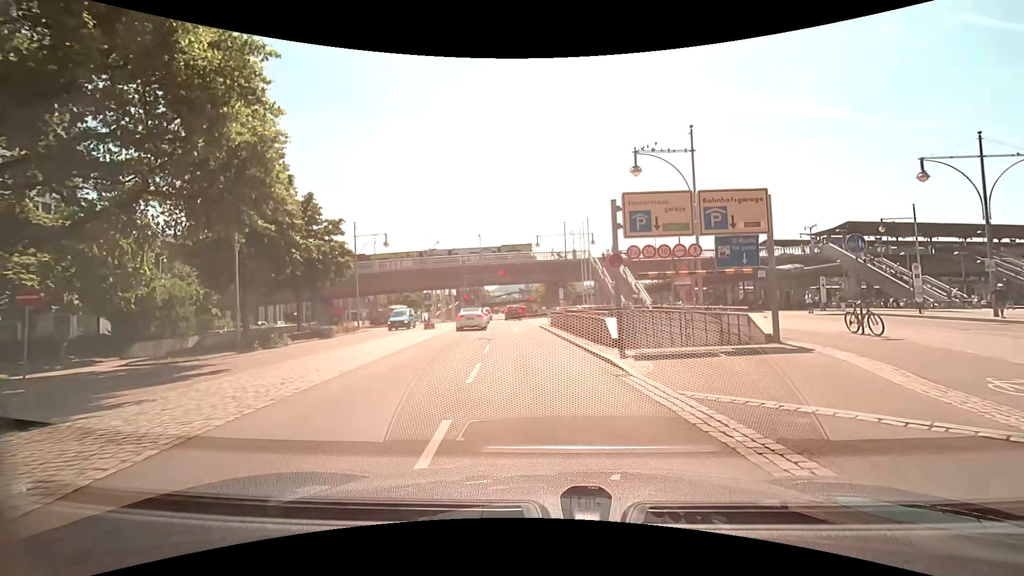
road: primary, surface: asphalt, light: Day
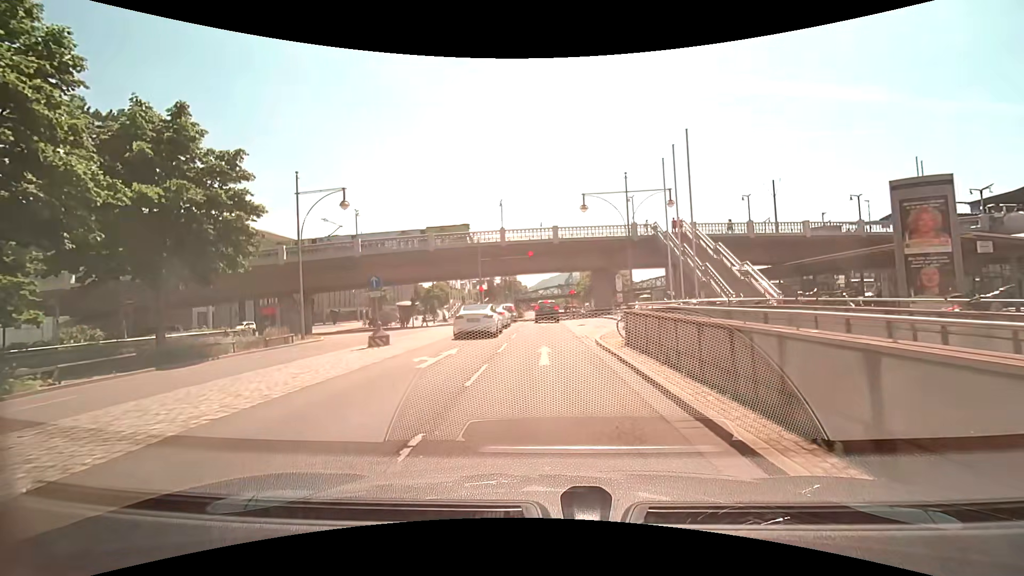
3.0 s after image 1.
(-0.7, +18.9) m; -5°
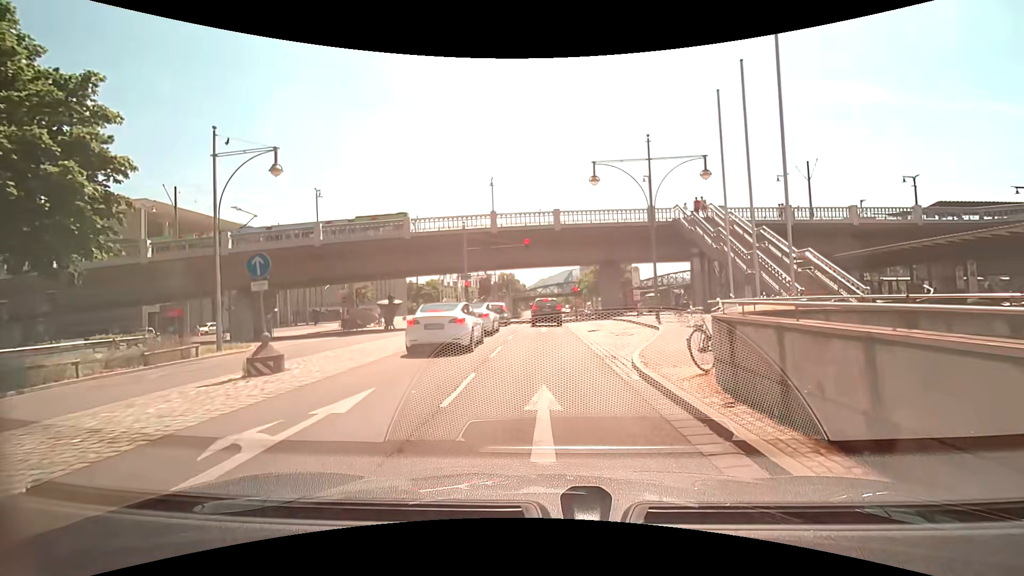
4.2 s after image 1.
(0.0, +7.8) m; 0°
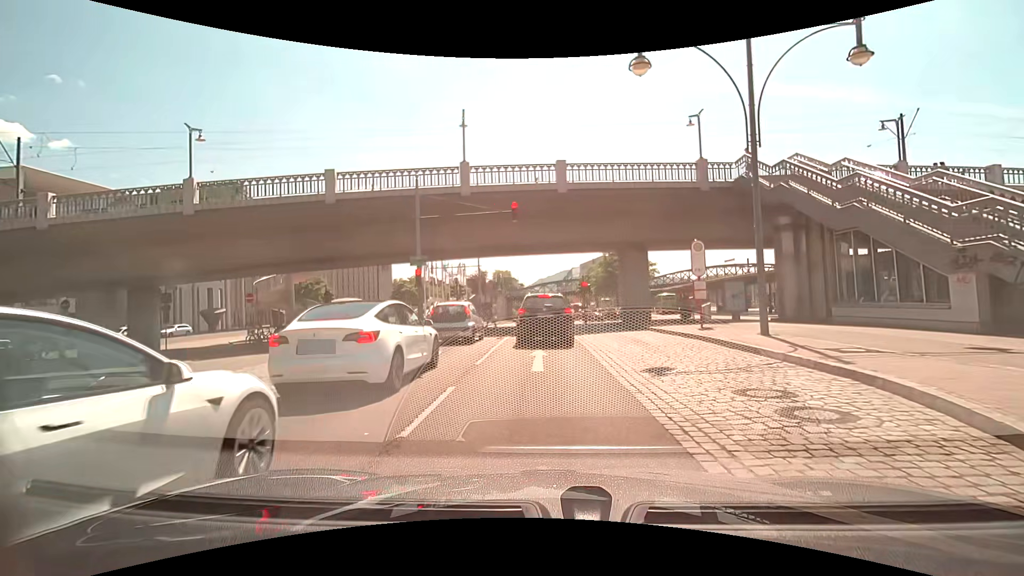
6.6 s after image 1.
(0.0, +13.4) m; 0°
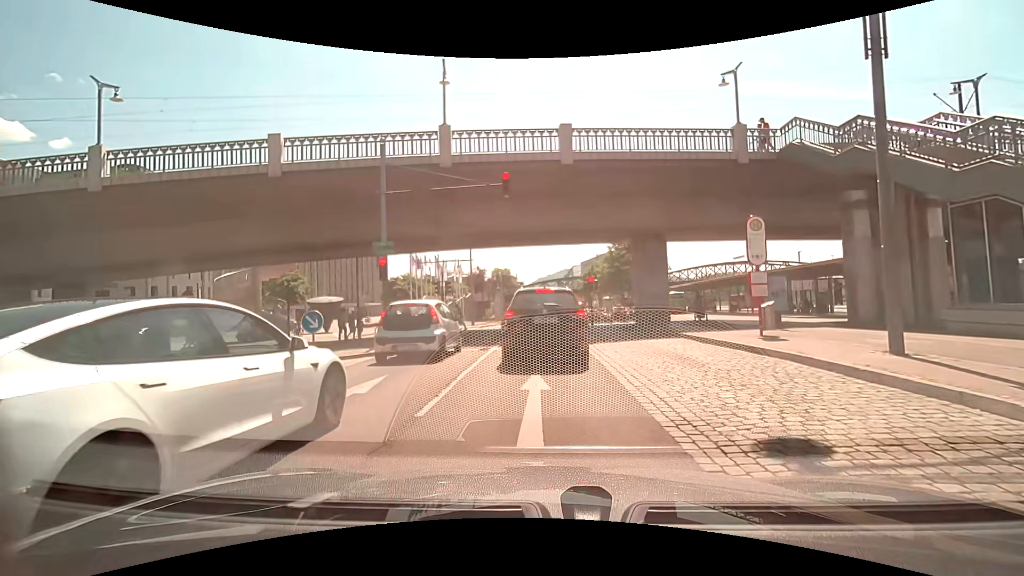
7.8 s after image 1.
(0.0, +5.0) m; 0°
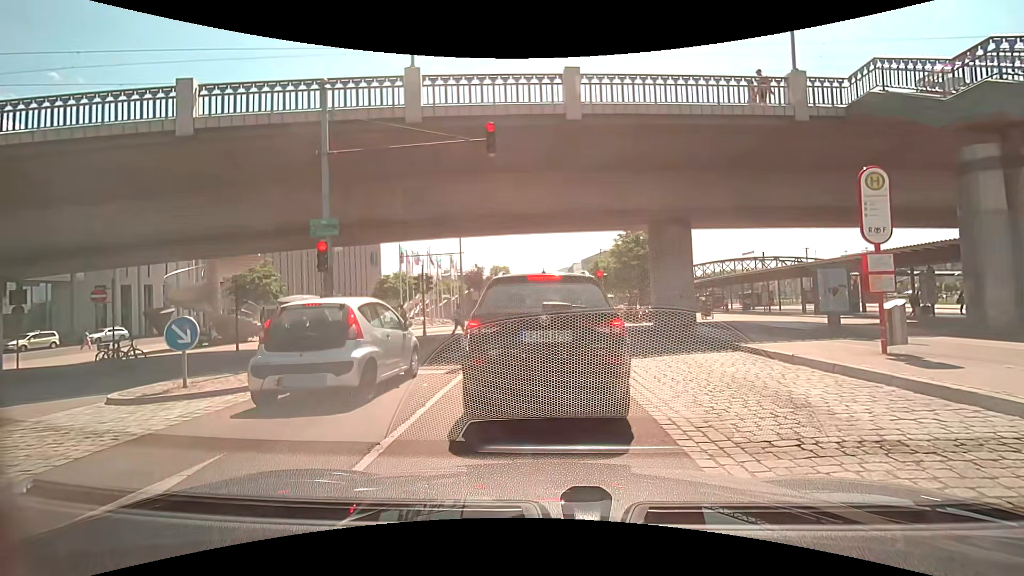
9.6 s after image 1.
(0.0, +4.7) m; +1°
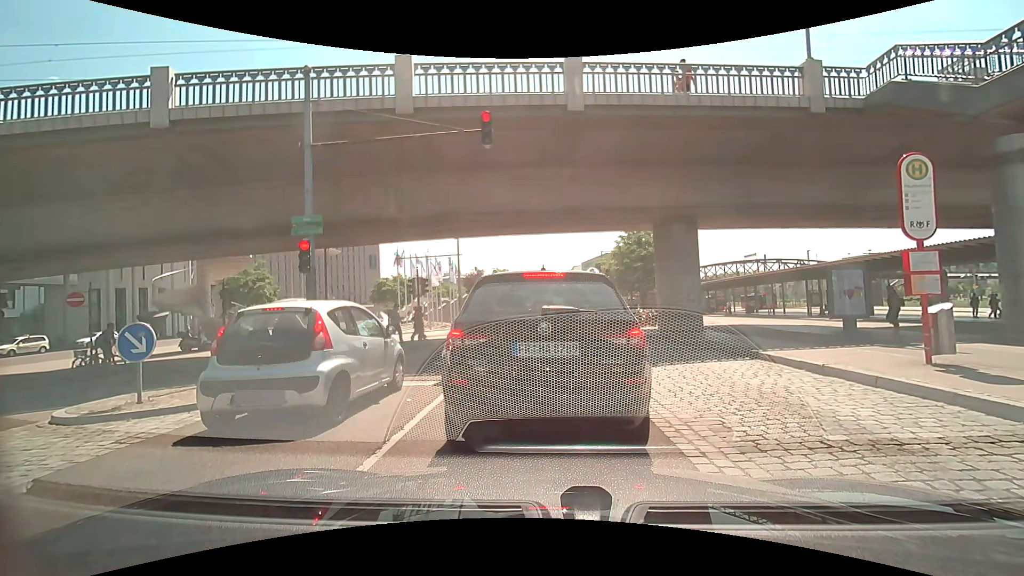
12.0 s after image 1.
(0.0, +1.0) m; 0°
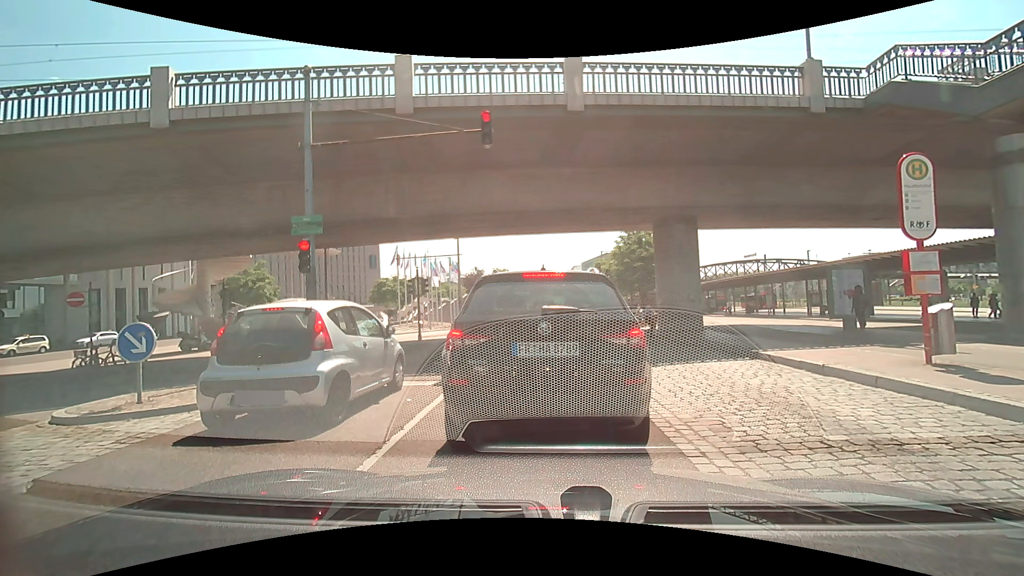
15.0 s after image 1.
(0.0, 0.0) m; 0°
(0, +10) (0, +20) (0, +30) (-1, +40) (0, +50) (0, +60) (+2, +70) (+3, +80) (+4, +90) (+5, +100) m
